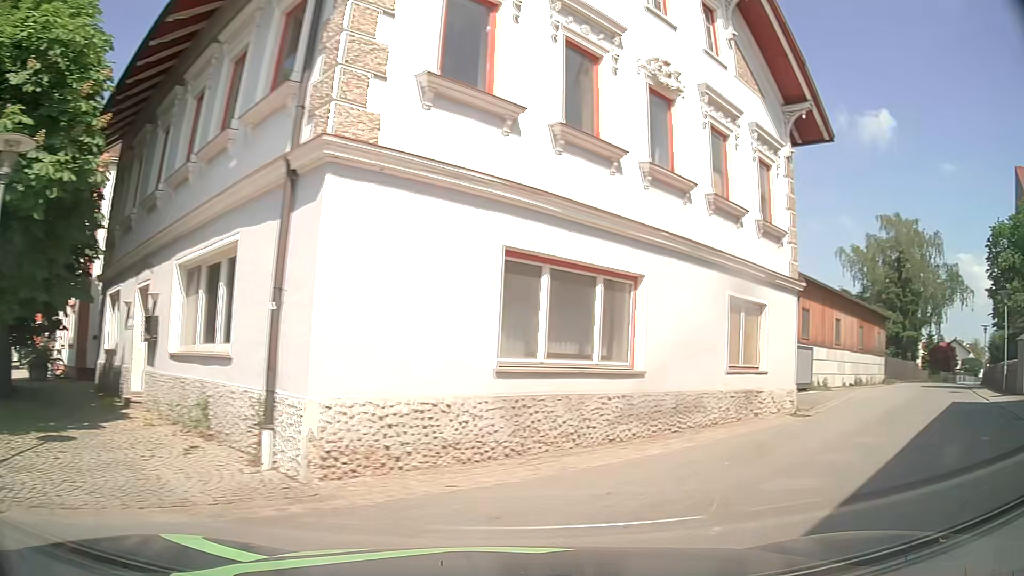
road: secondary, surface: asphalt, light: Day
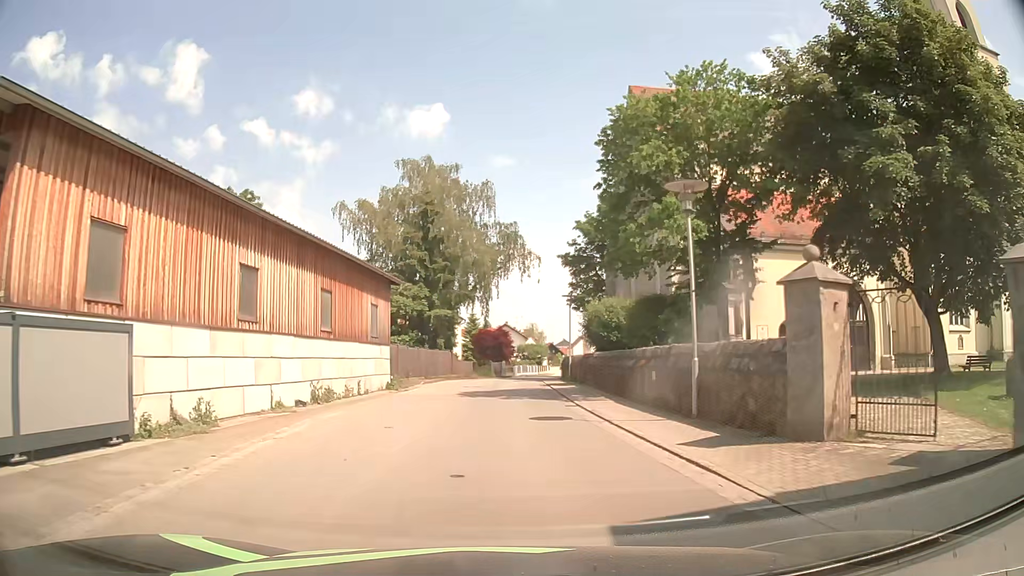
(+11.0, +15.2) m; +43°
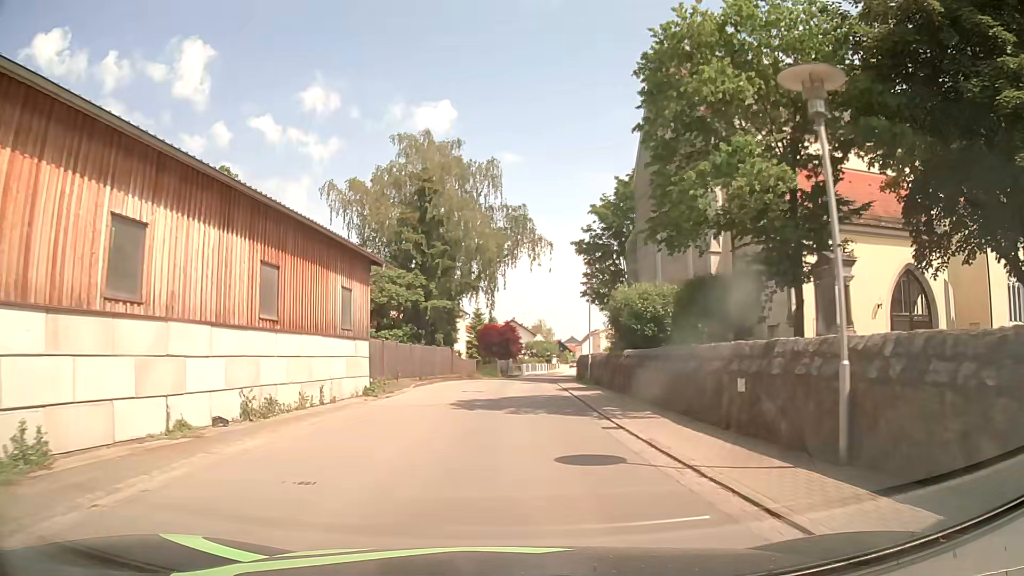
(-0.1, +5.7) m; -2°
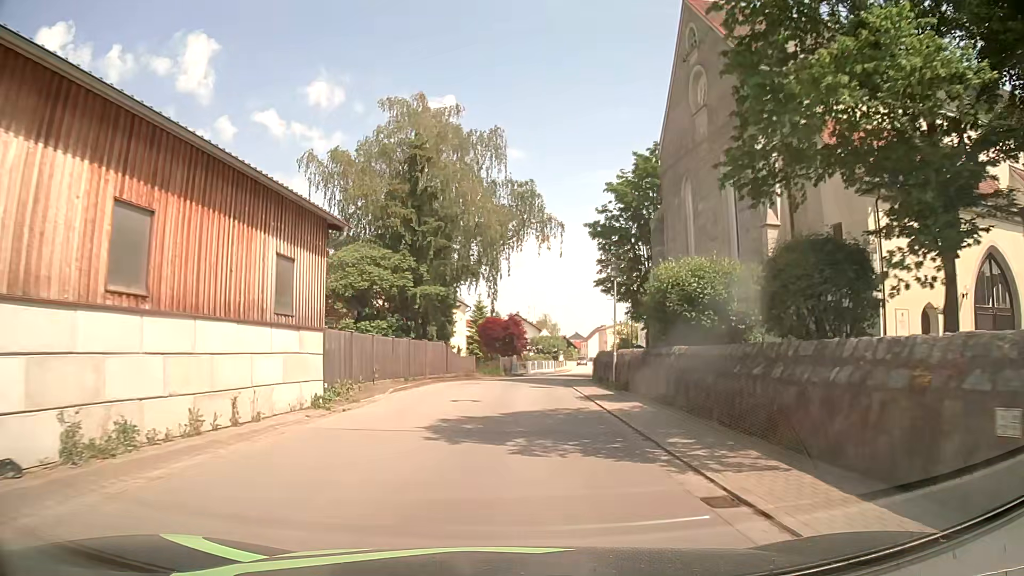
(0.0, +6.1) m; 0°
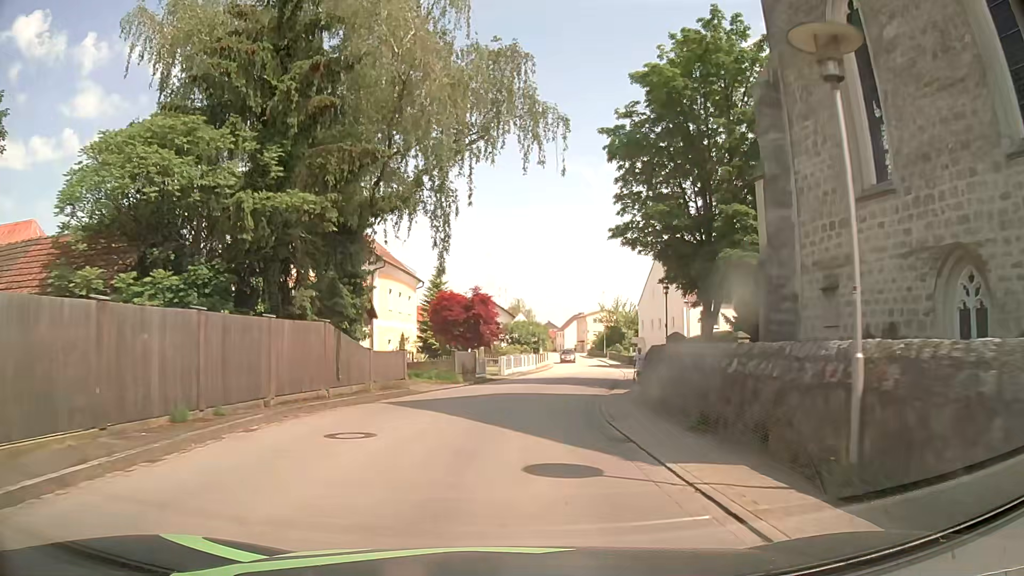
(+0.4, +18.5) m; +3°
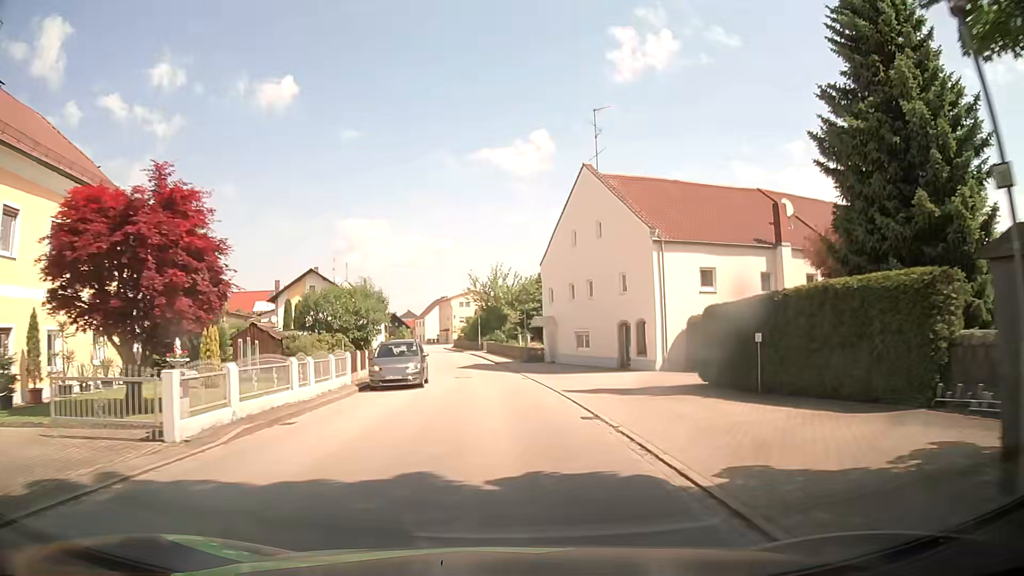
(+2.5, +28.2) m; +12°
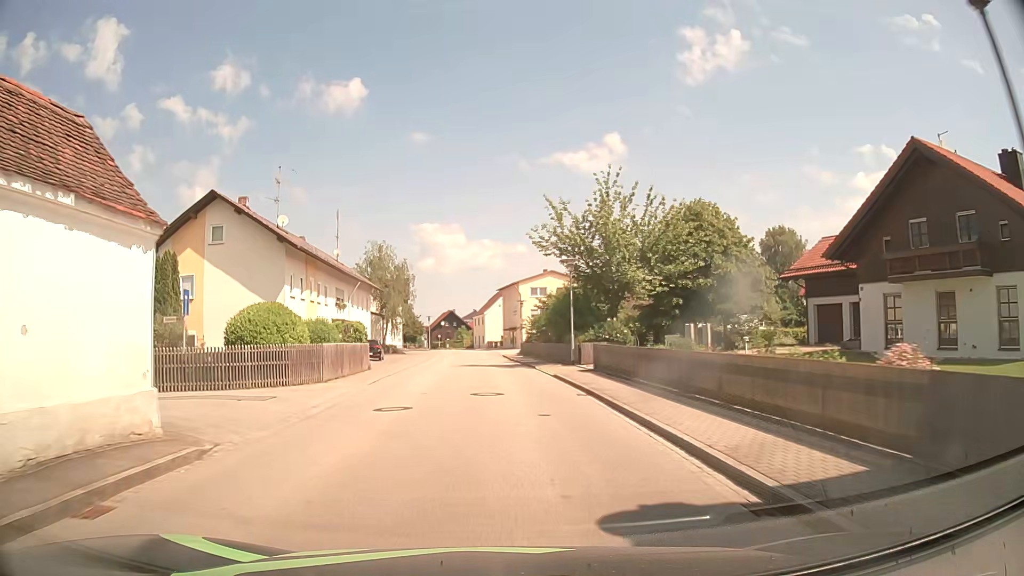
(-2.2, +38.5) m; -6°
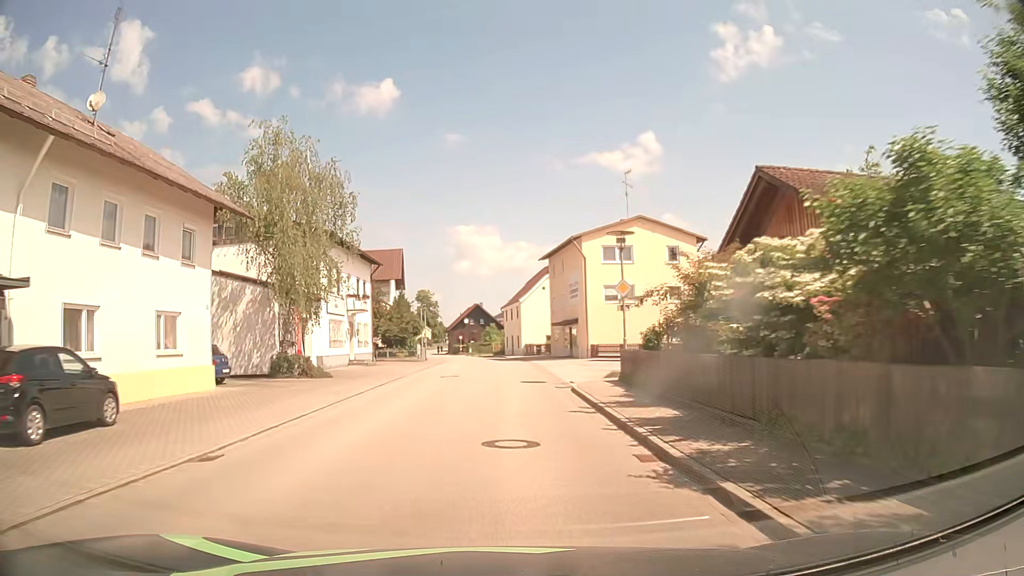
(-1.0, +37.9) m; -3°
(0, +10) (0, +20) (0, +30) (0, +40) (-1, +50) (-2, +60) (-3, +70) (-5, +80) (-7, +90) (-8, +99) m
